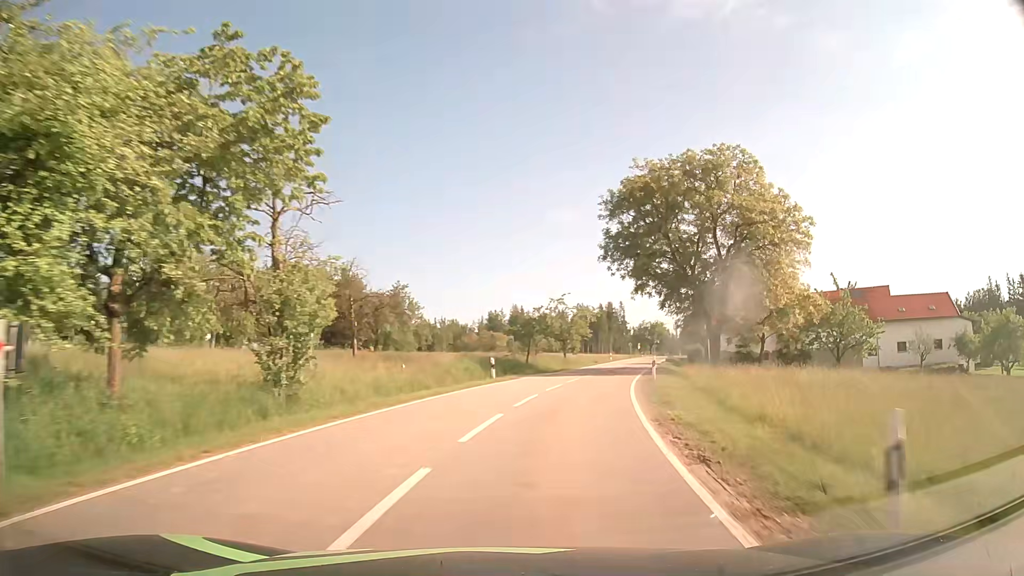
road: tertiary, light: Day
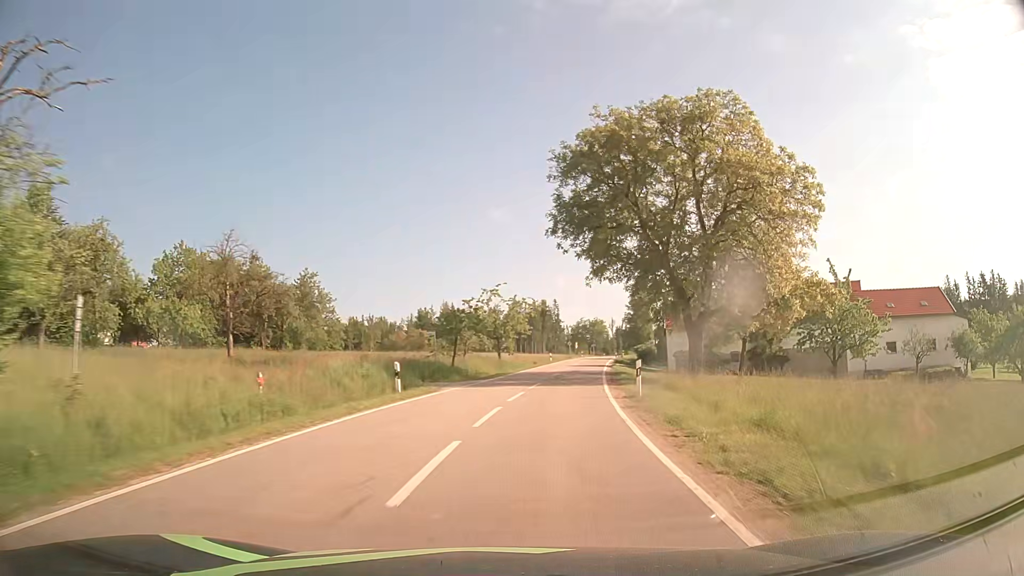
(+0.5, +9.6) m; +6°
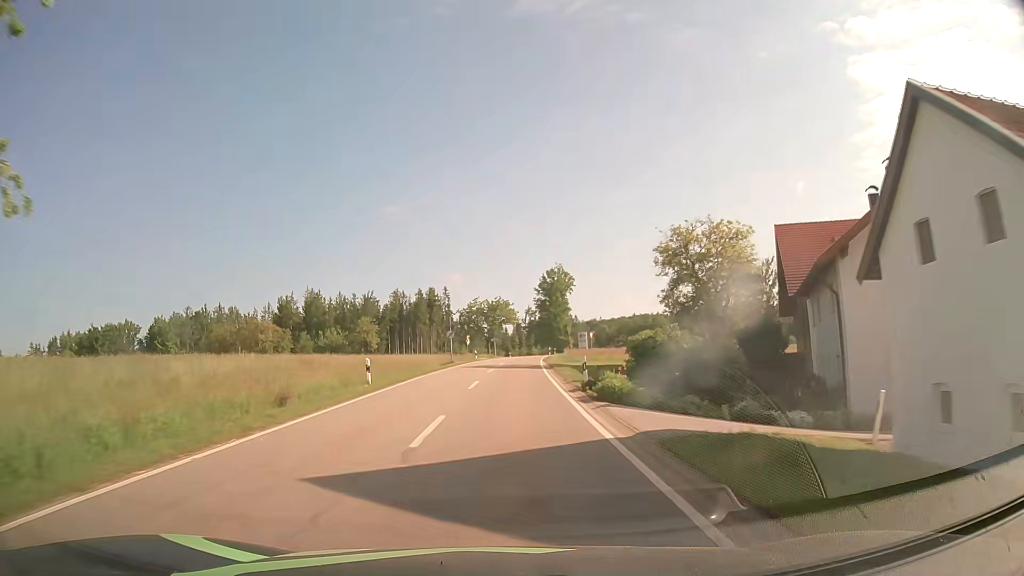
(+6.3, +50.2) m; +10°
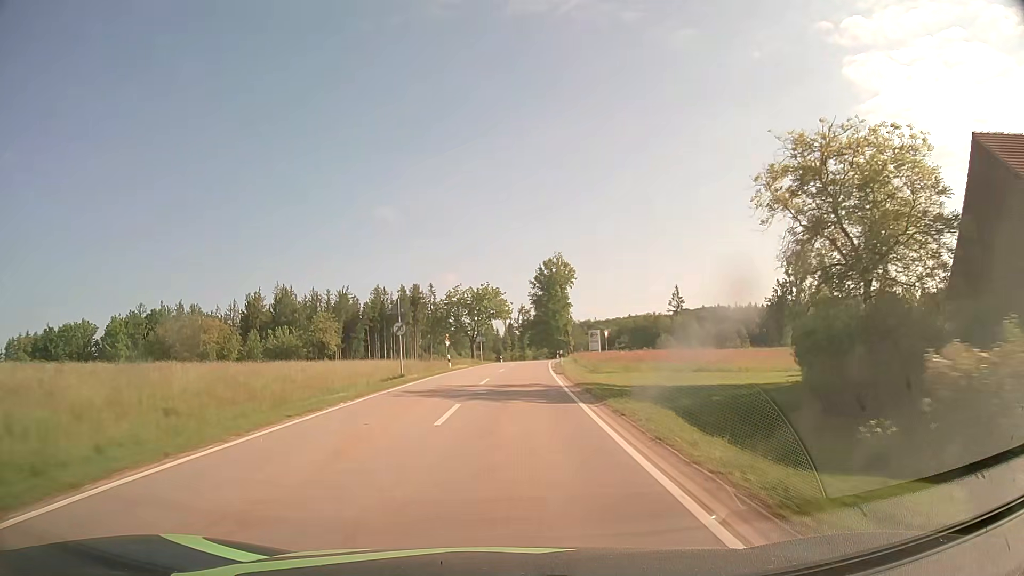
(+0.1, +21.8) m; +1°
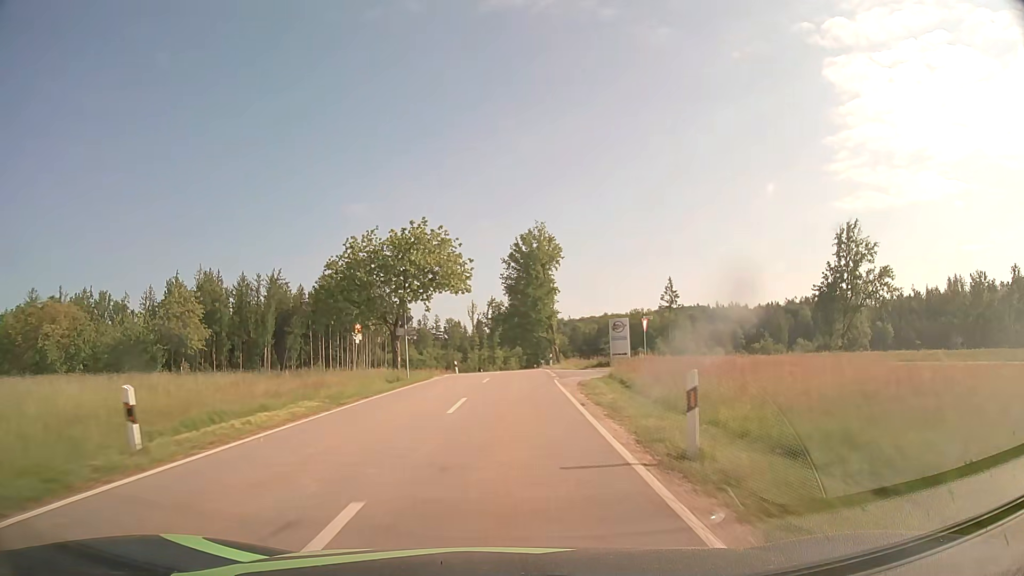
(+0.8, +34.1) m; +2°
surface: asphalt
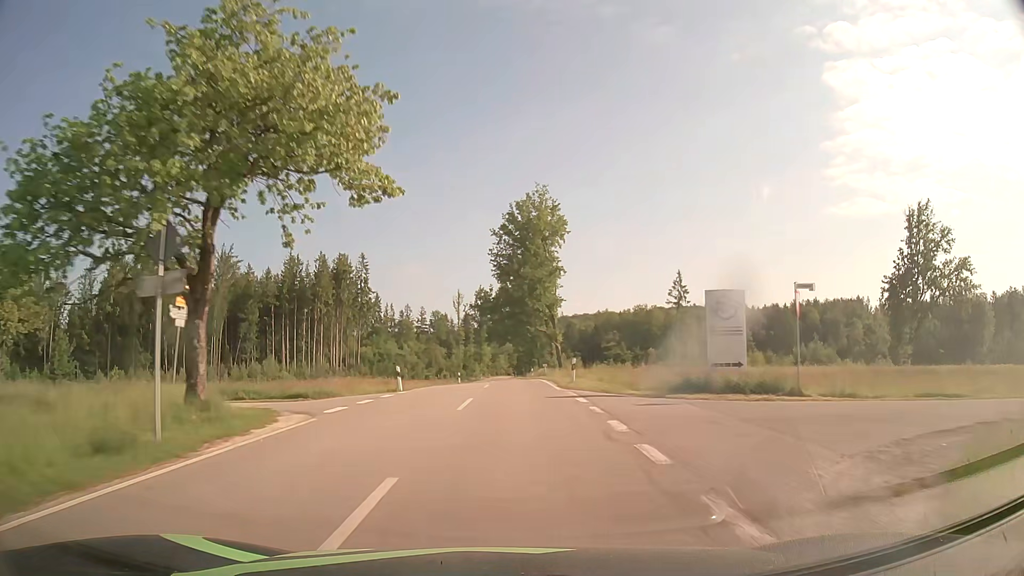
(+0.2, +23.3) m; +1°
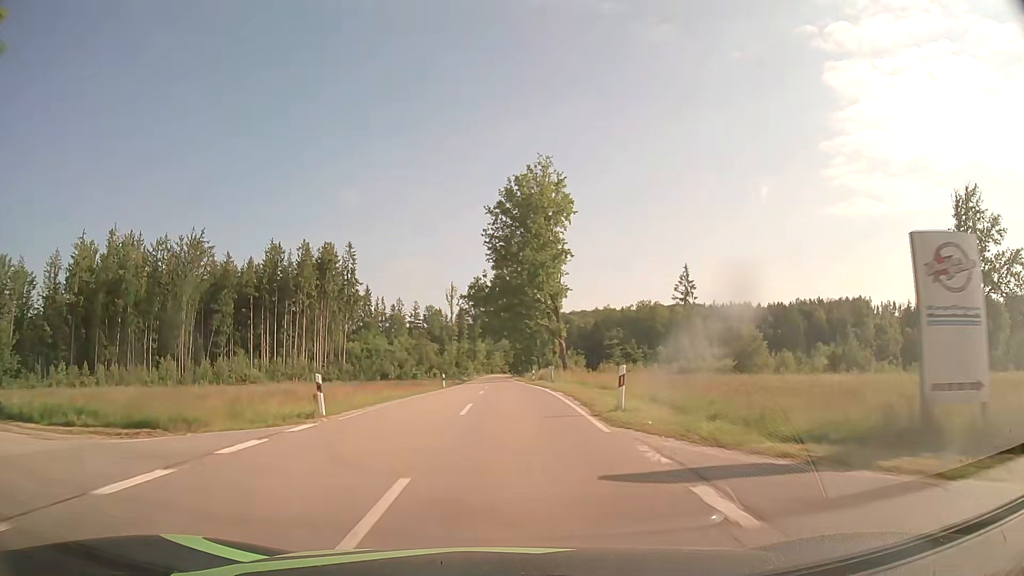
(0.0, +11.8) m; 0°
